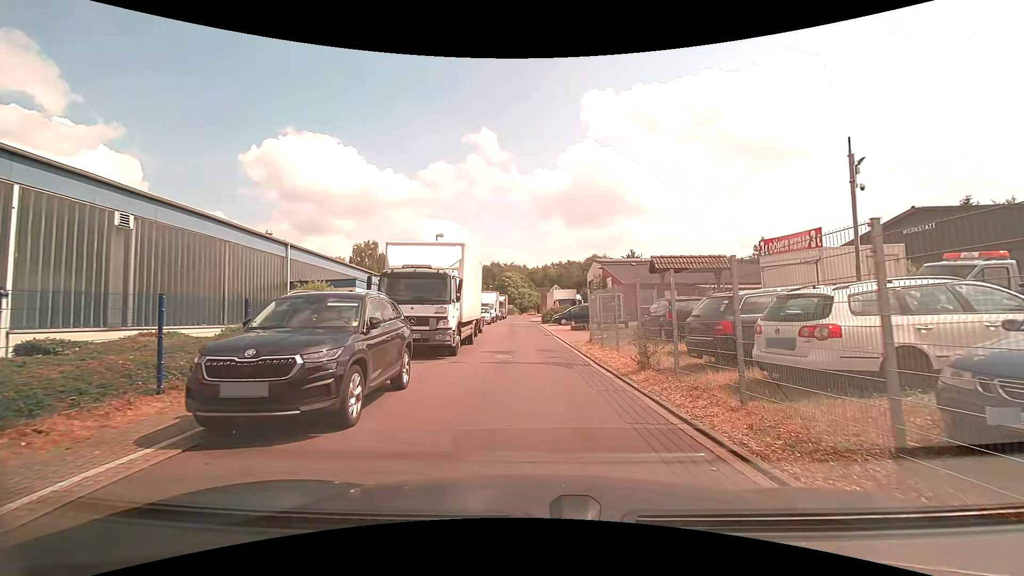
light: Day
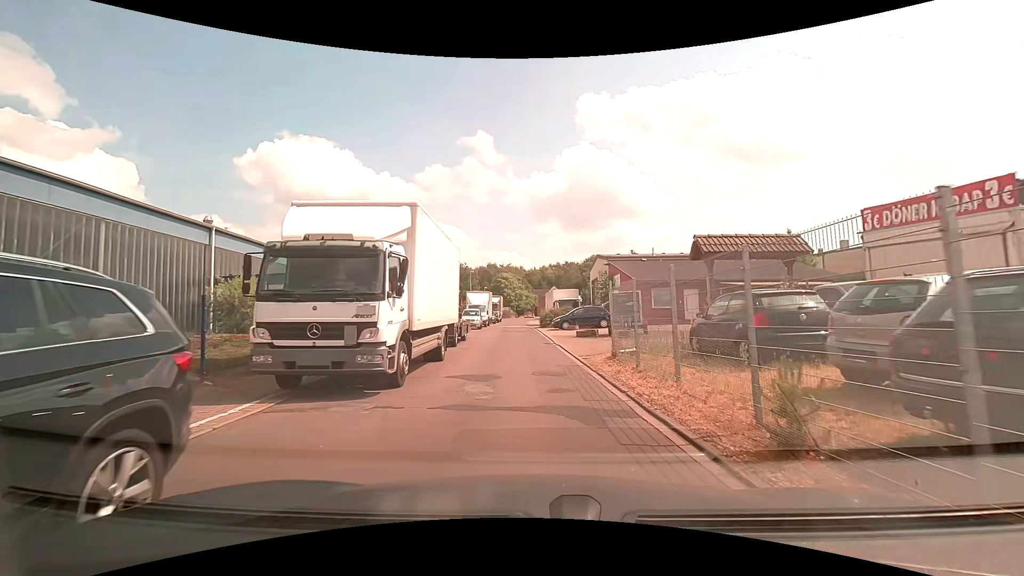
(+0.2, +6.1) m; +2°
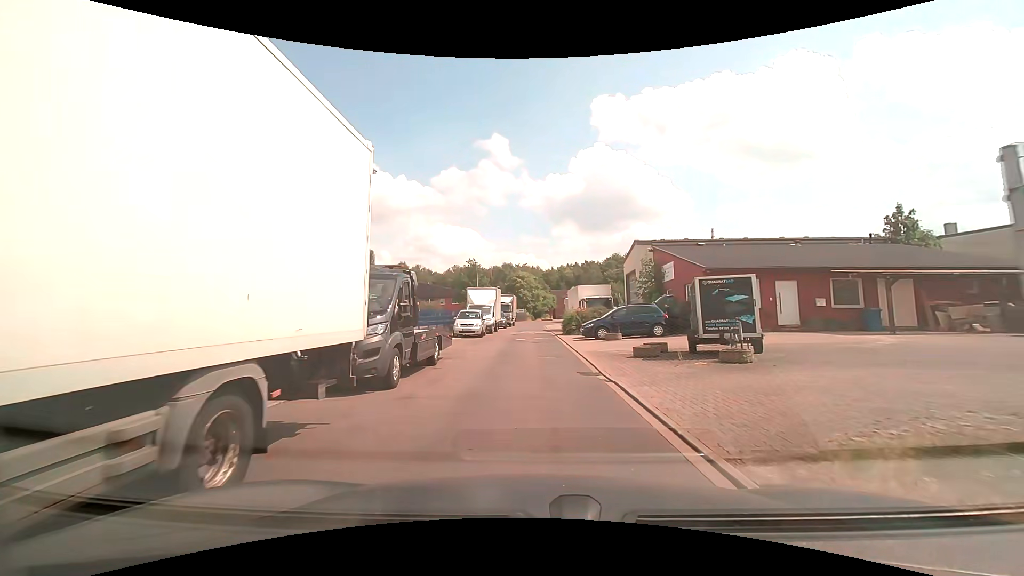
(-0.2, +10.7) m; -3°
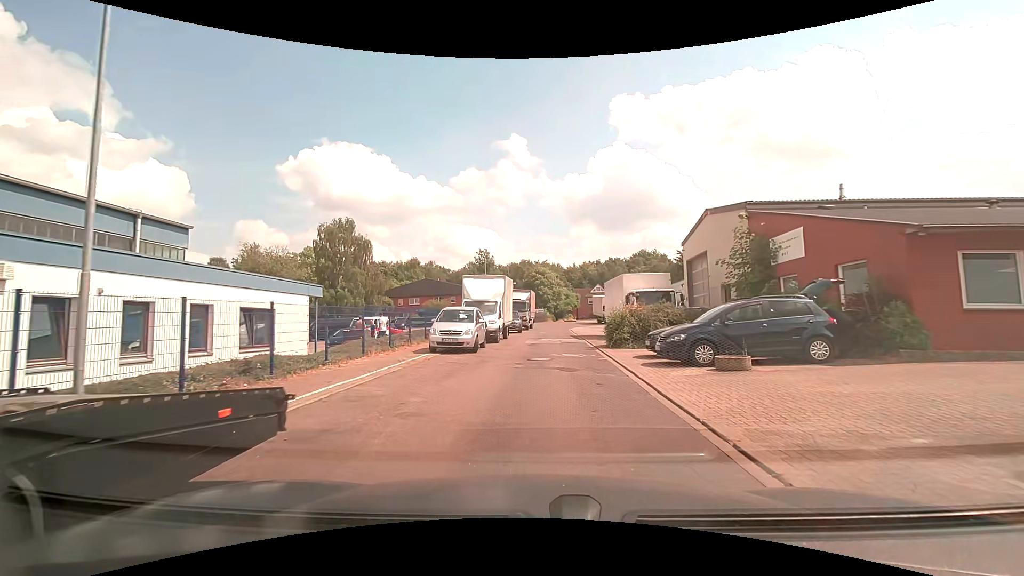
(-0.2, +11.6) m; -3°
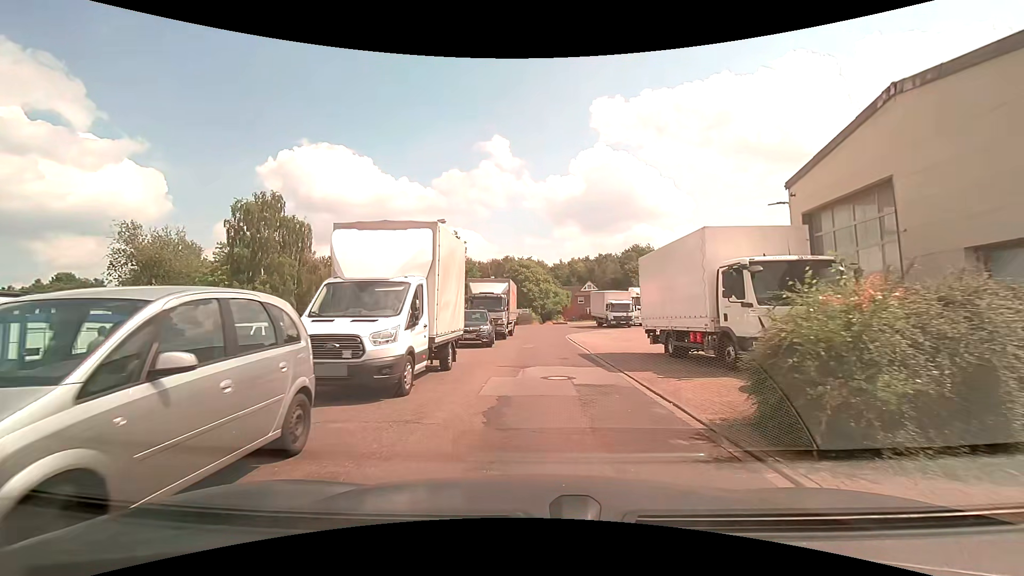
(+0.4, +15.0) m; +3°
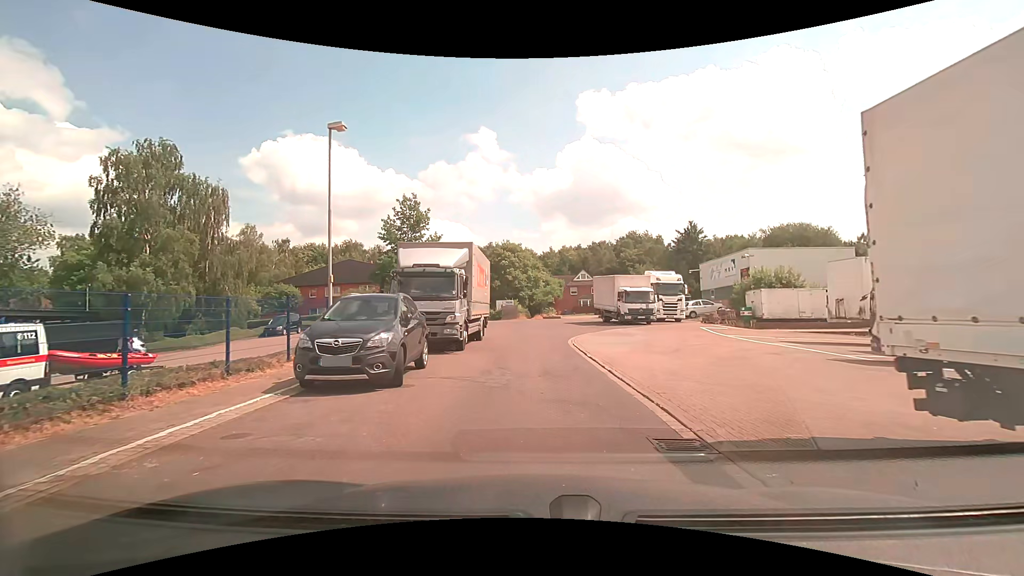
(+0.1, +13.1) m; 0°
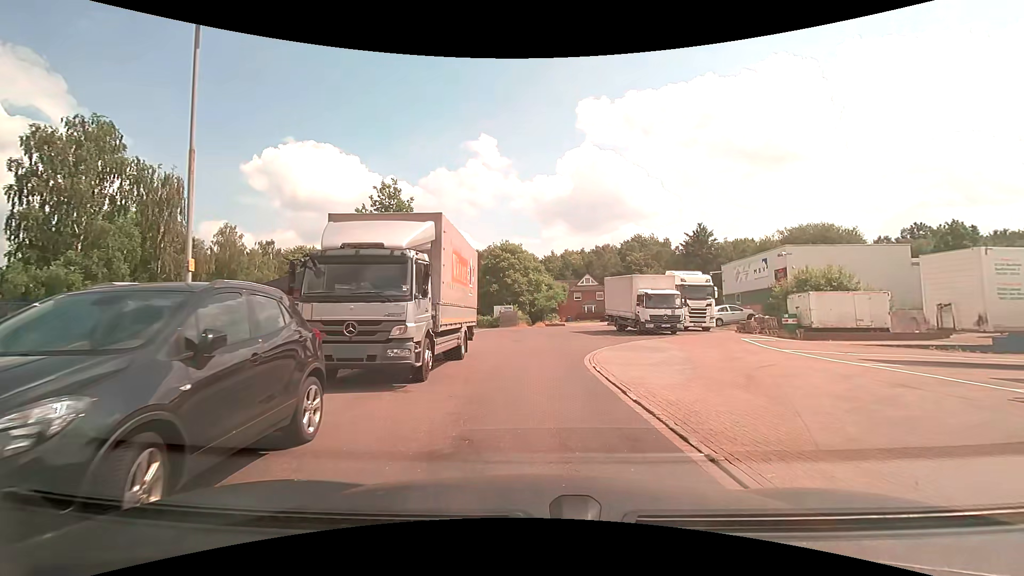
(0.0, +5.9) m; +1°
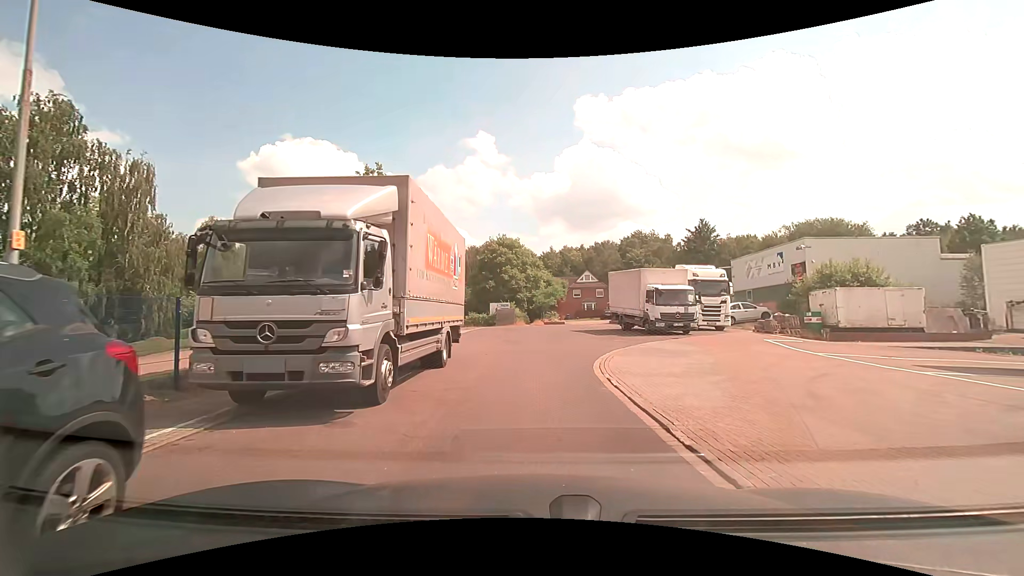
(-0.1, +2.8) m; -2°
